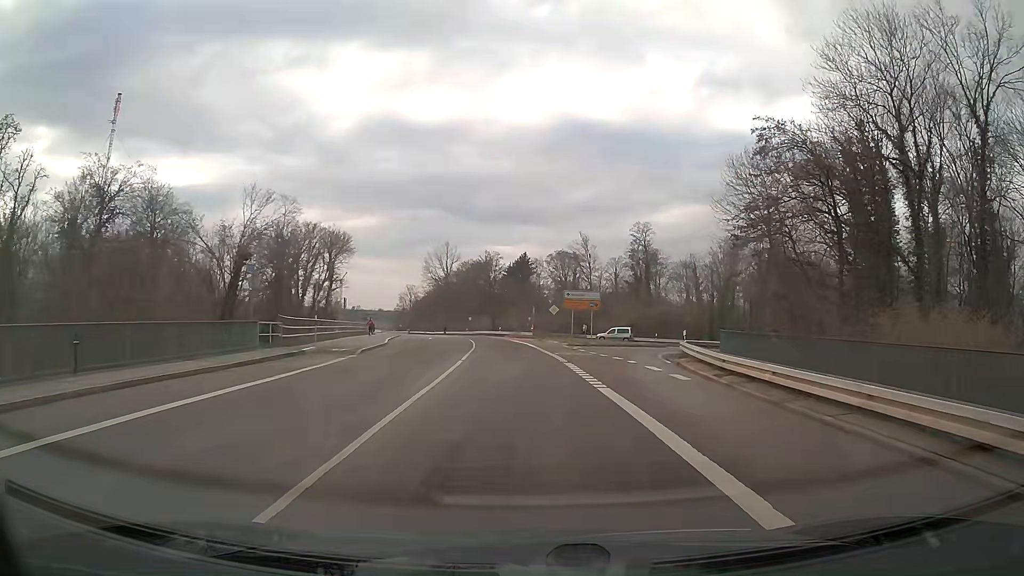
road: tertiary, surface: asphalt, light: Day
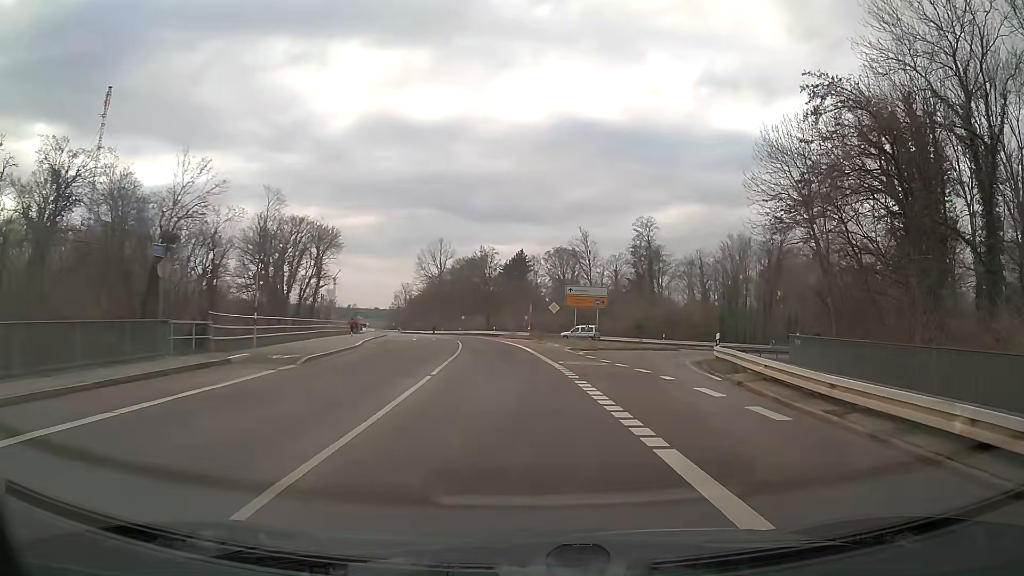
(0.0, +6.3) m; 0°
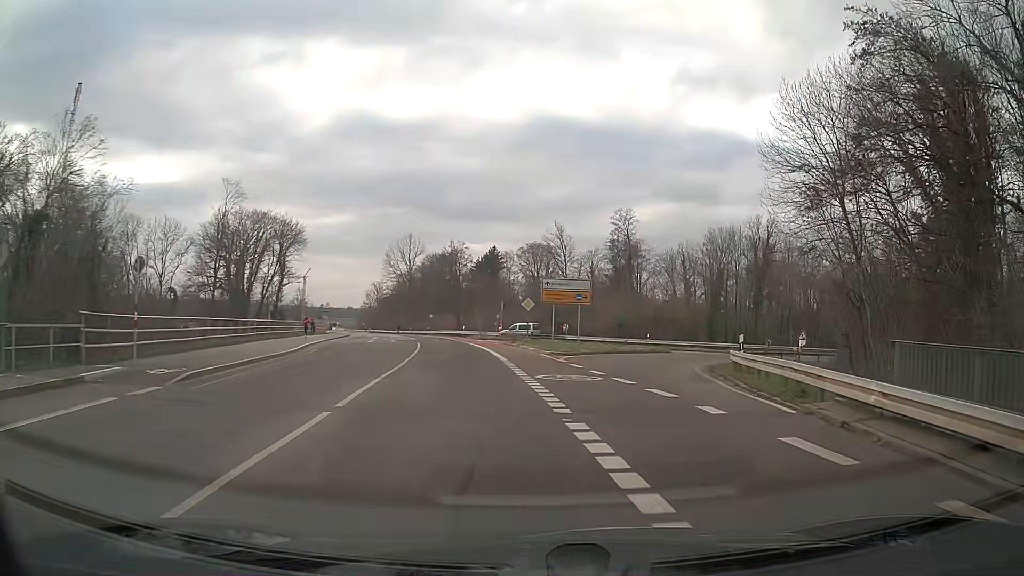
(+0.1, +6.1) m; +2°
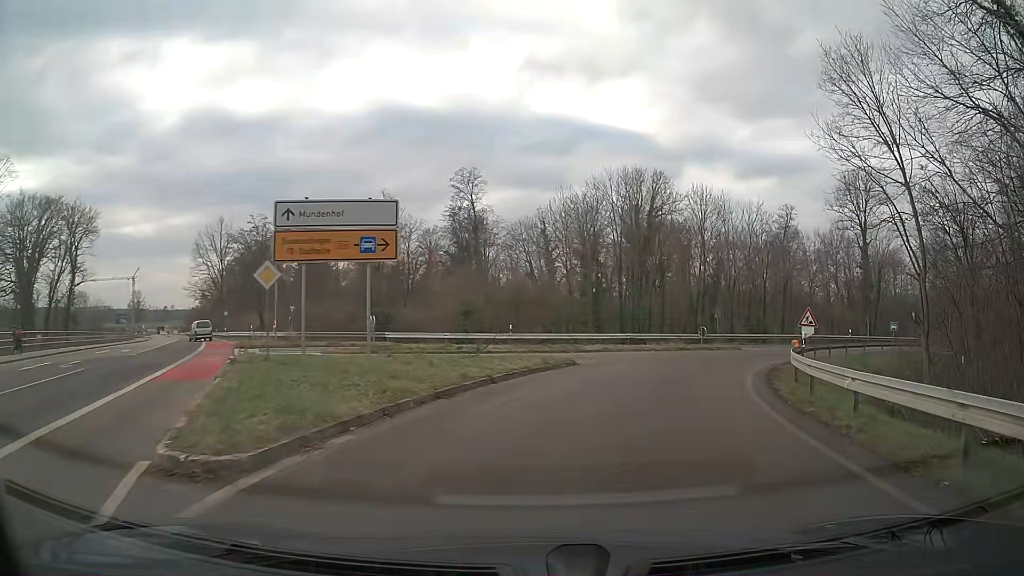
(+2.4, +22.2) m; +14°
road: trunk_link
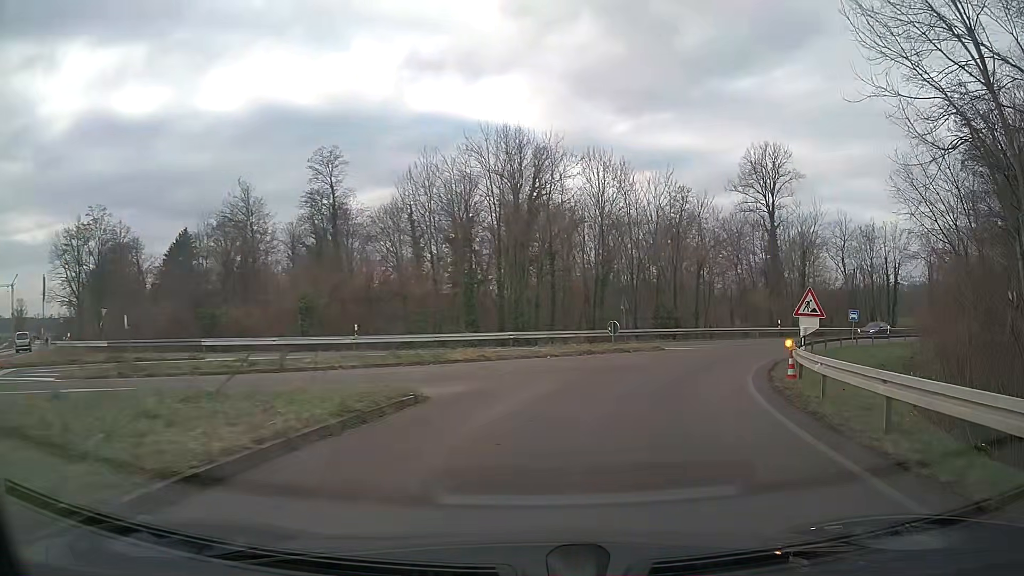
(+0.8, +10.6) m; +10°
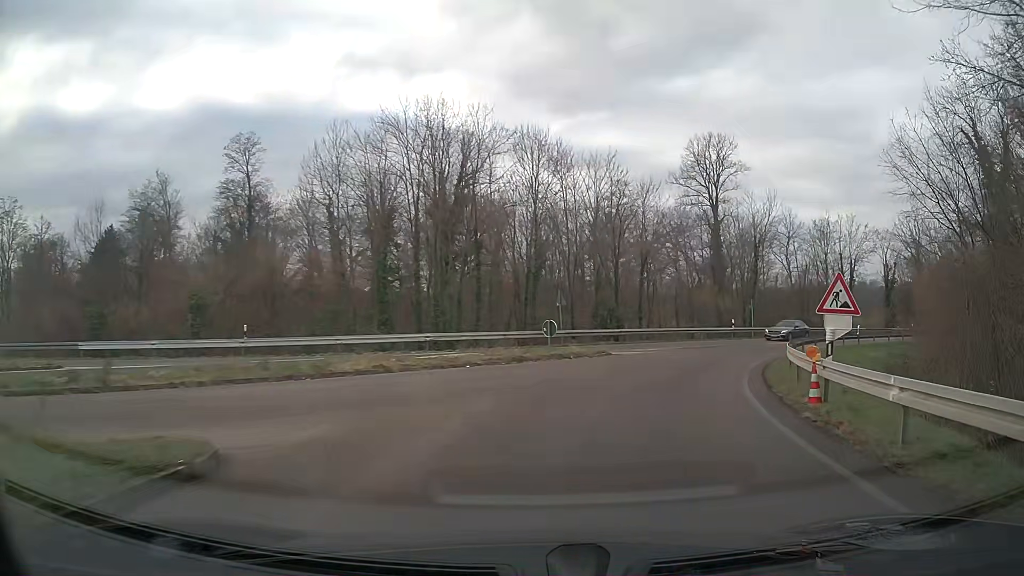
(+0.3, +5.4) m; +6°
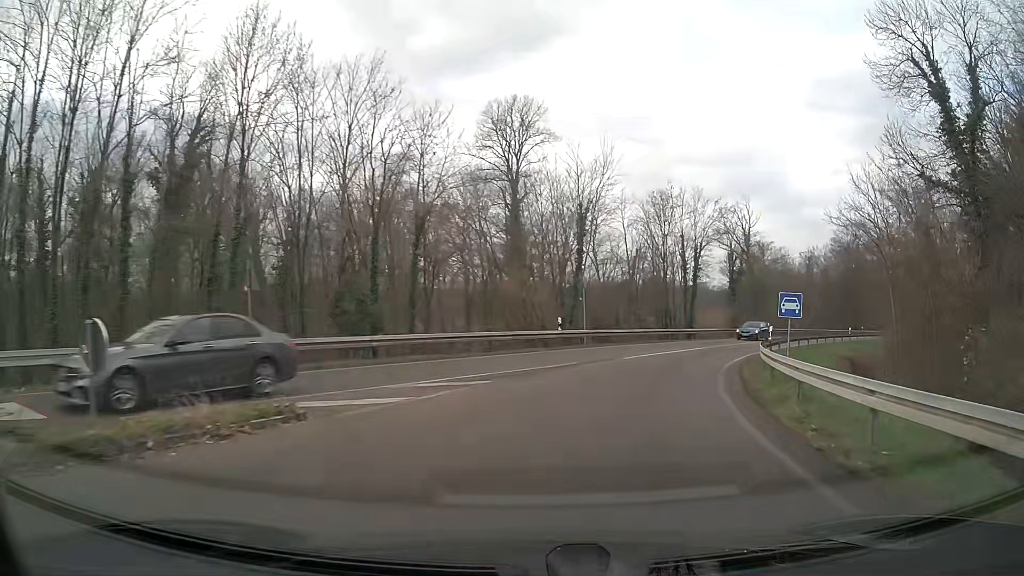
(+2.6, +17.0) m; +18°
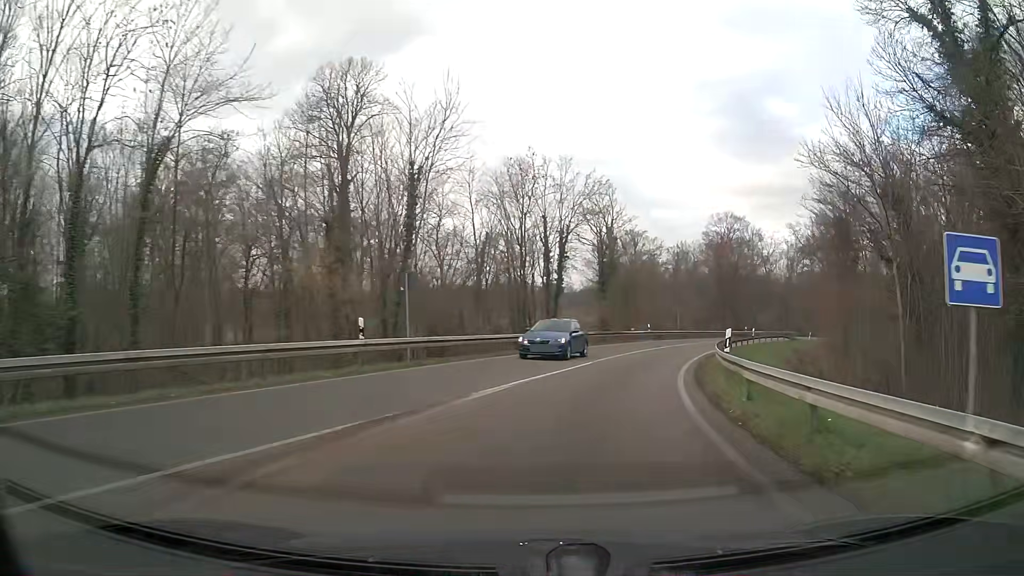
(+1.4, +12.1) m; +13°
(+1, +10) (+3, +20) (+5, +29) (+9, +39) (+12, +48) (+16, +57) (+21, +66) (+26, +75) (+32, +83) (+38, +91) m
